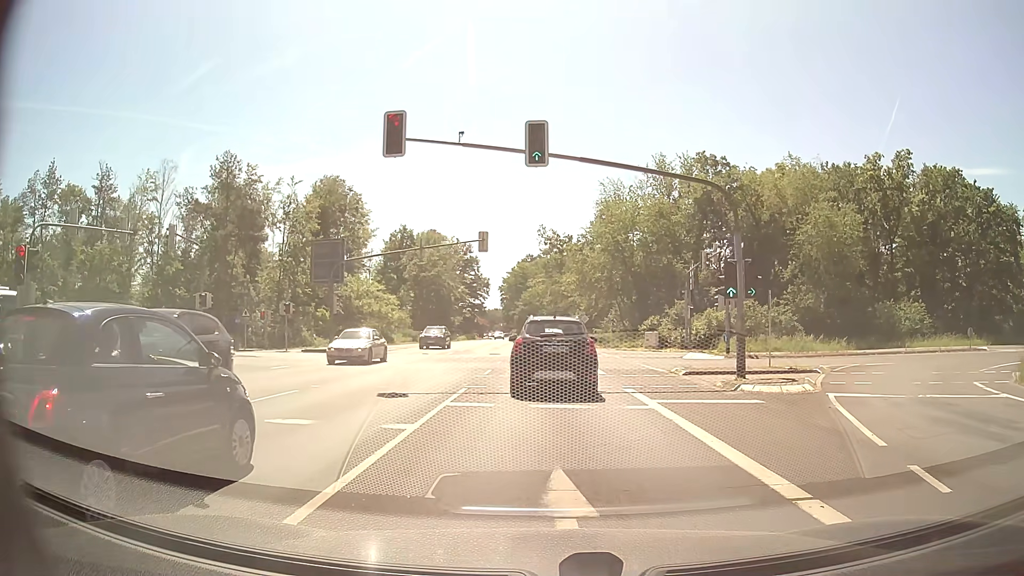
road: primary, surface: asphalt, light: Day
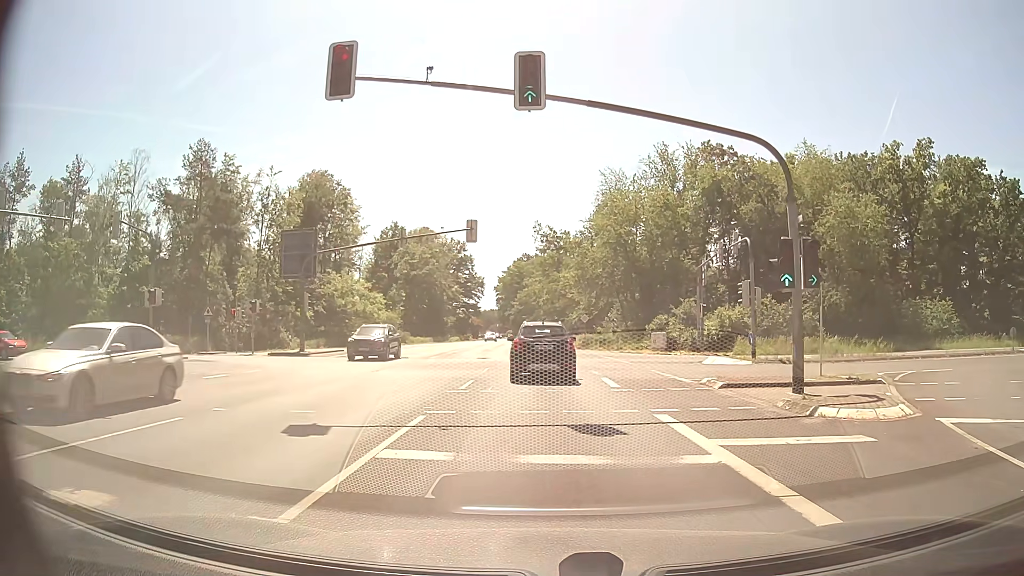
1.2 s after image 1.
(0.0, +5.3) m; +1°
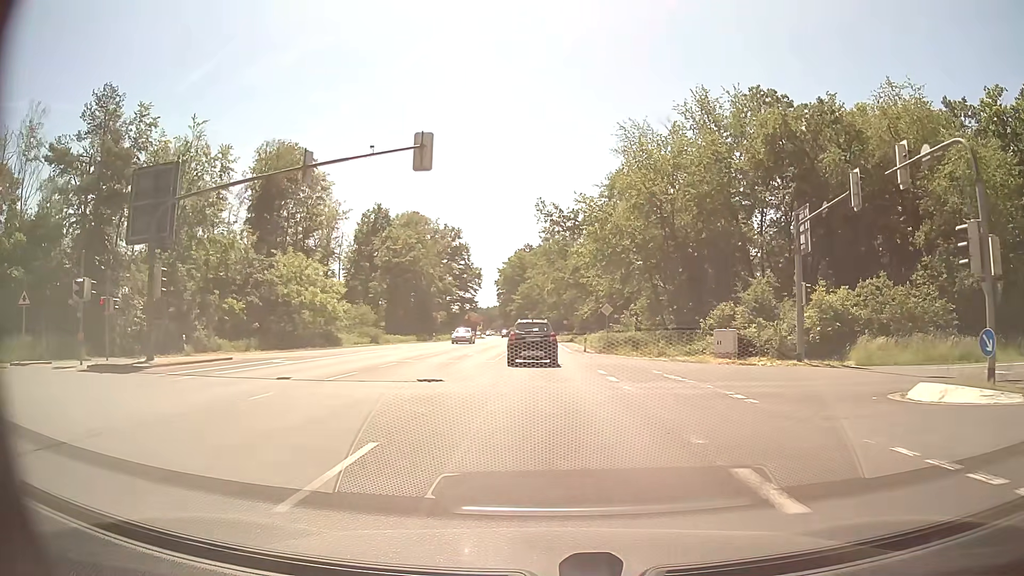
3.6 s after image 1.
(-0.1, +17.8) m; -1°
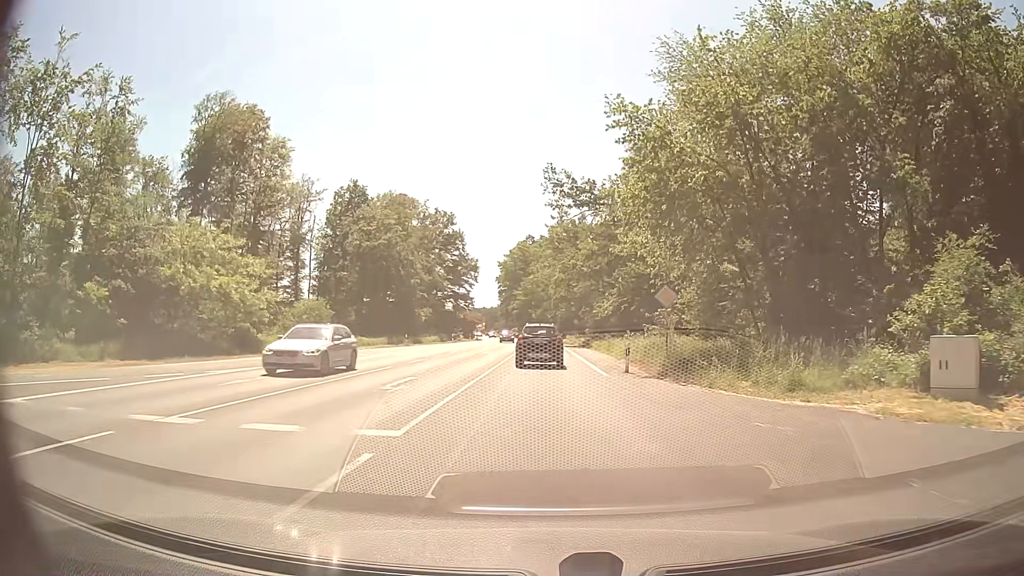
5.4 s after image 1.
(0.0, +19.3) m; 0°
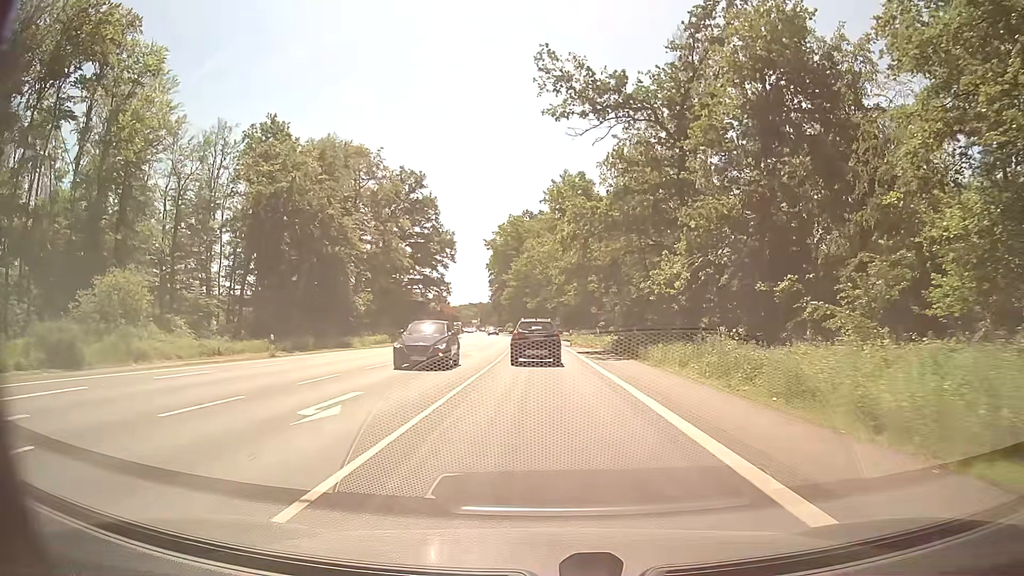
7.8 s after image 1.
(+0.1, +31.0) m; 0°
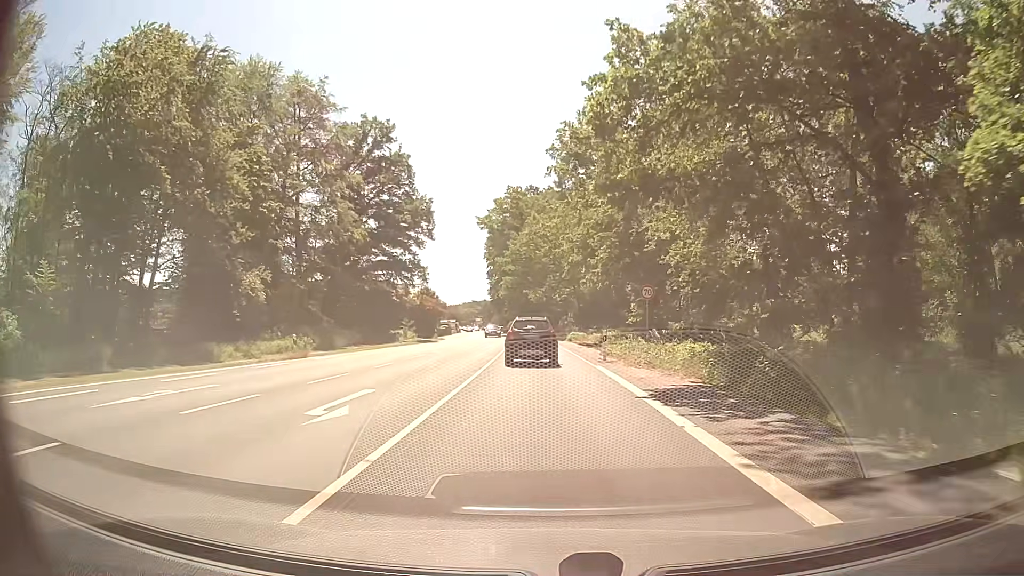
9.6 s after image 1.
(-0.1, +23.9) m; -1°
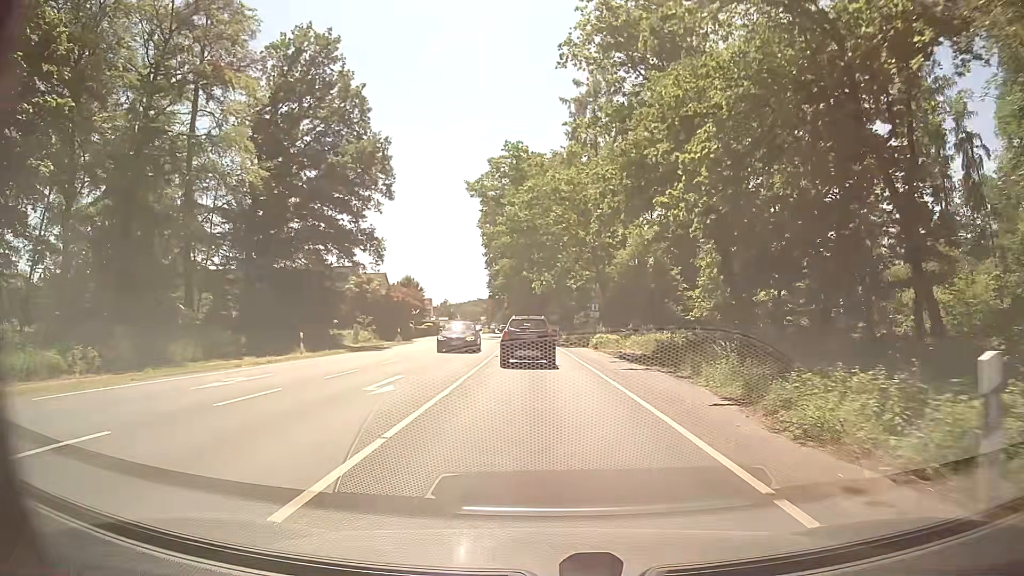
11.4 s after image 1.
(0.0, +23.4) m; +1°
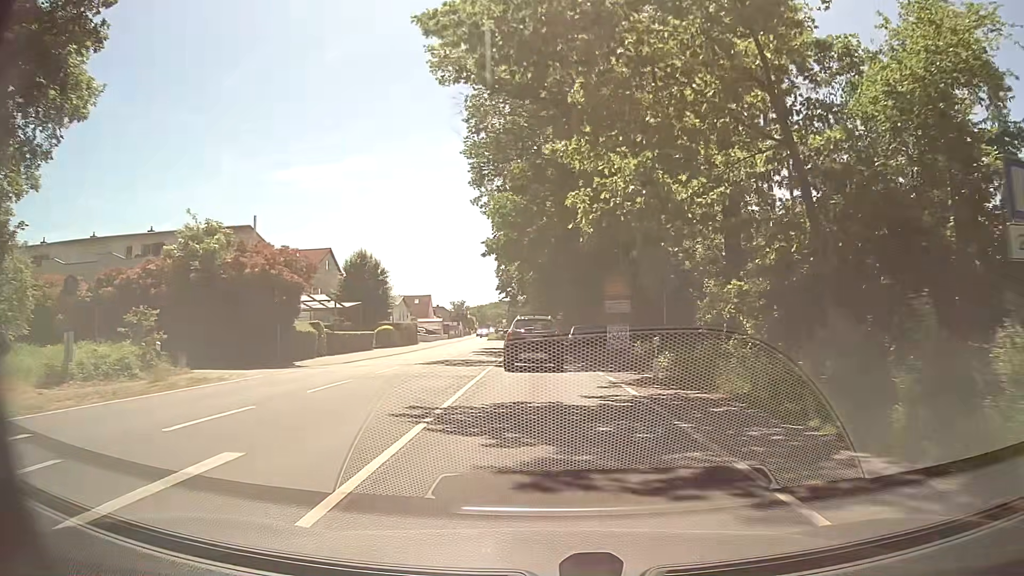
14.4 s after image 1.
(-1.3, +38.1) m; -3°
(0, +10) (0, +20) (0, +30) (-1, +40) (-1, +50) (-1, +60) (-2, +70) (-3, +80) (-3, +90) (-4, +100) m
